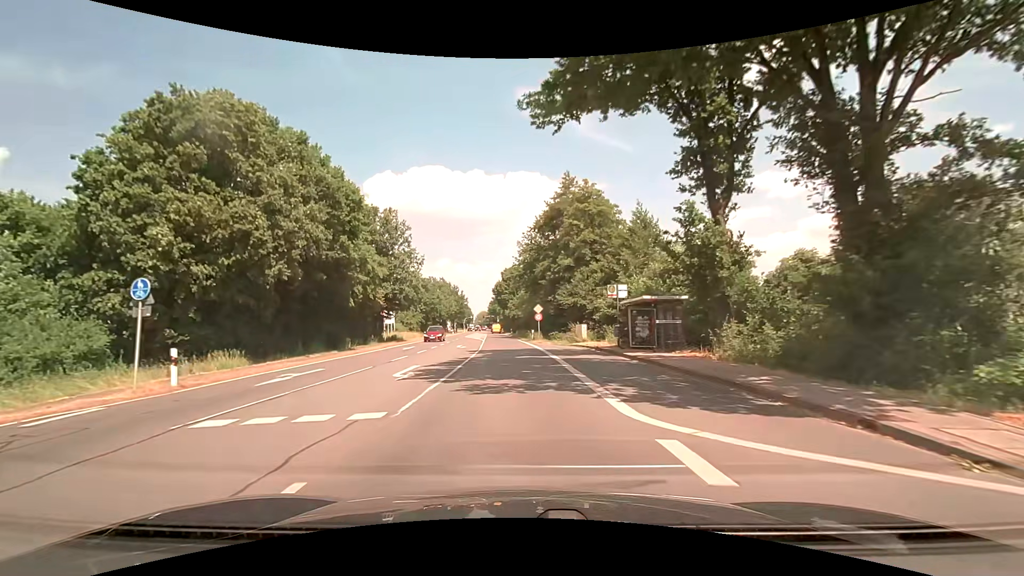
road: secondary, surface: asphalt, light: Day
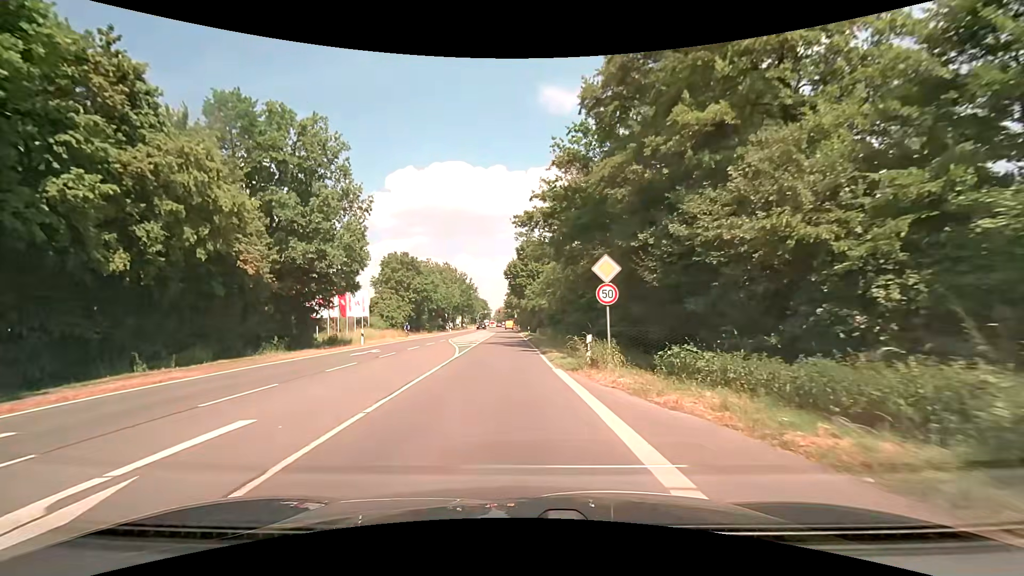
(-0.3, +30.8) m; -2°
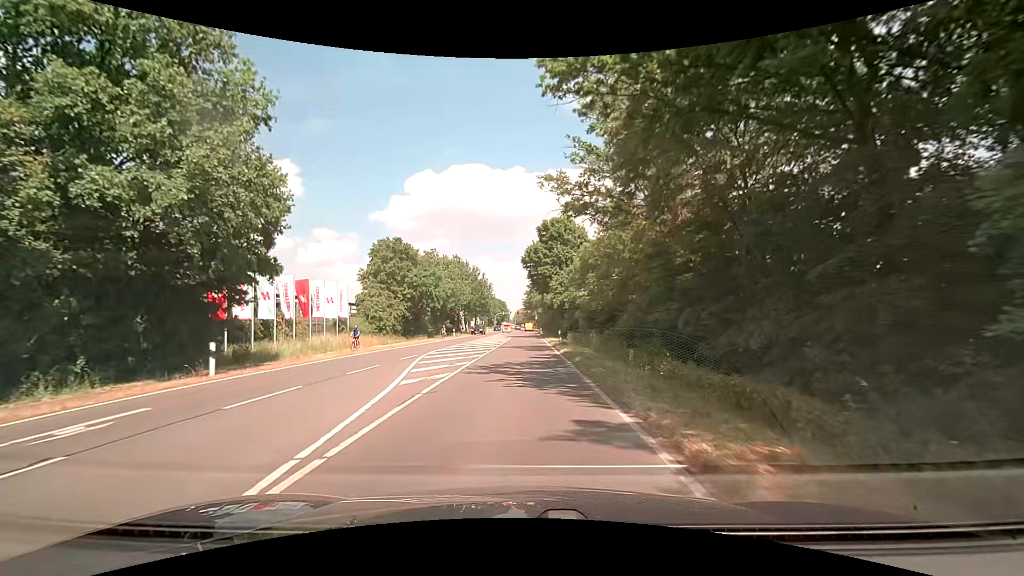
(-0.7, +18.3) m; -4°
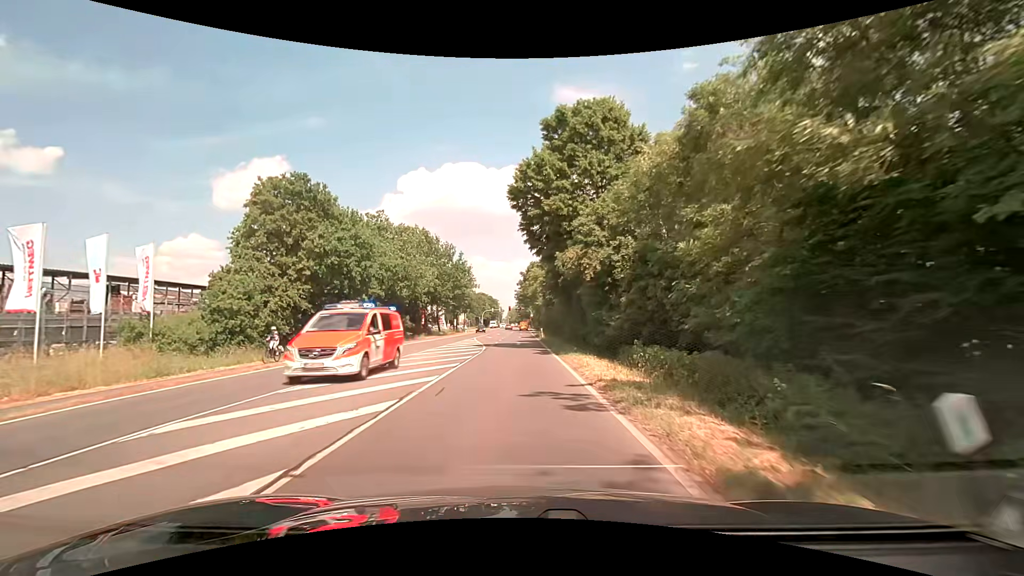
(+0.8, +31.1) m; +2°
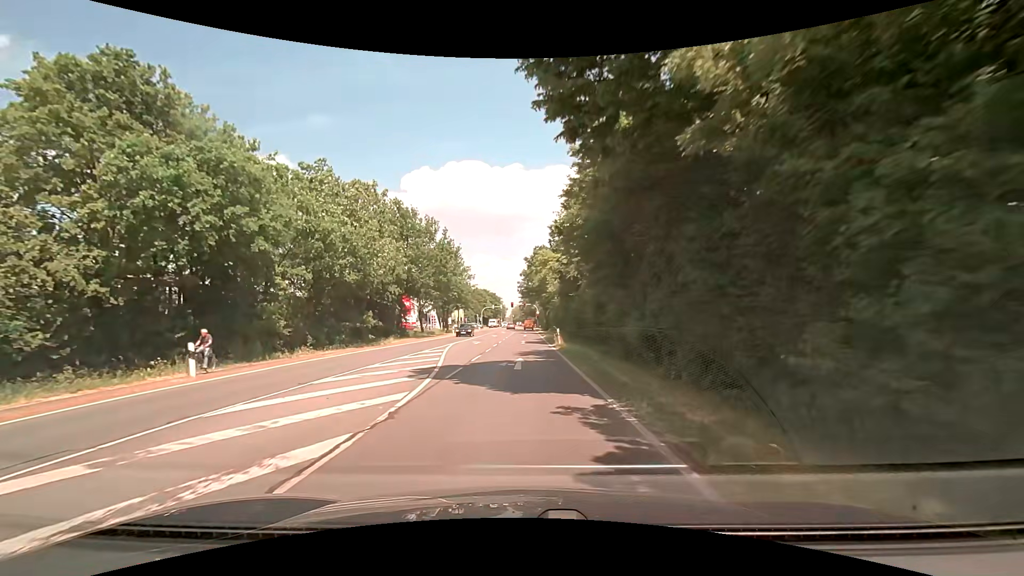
(-0.2, +19.9) m; -1°
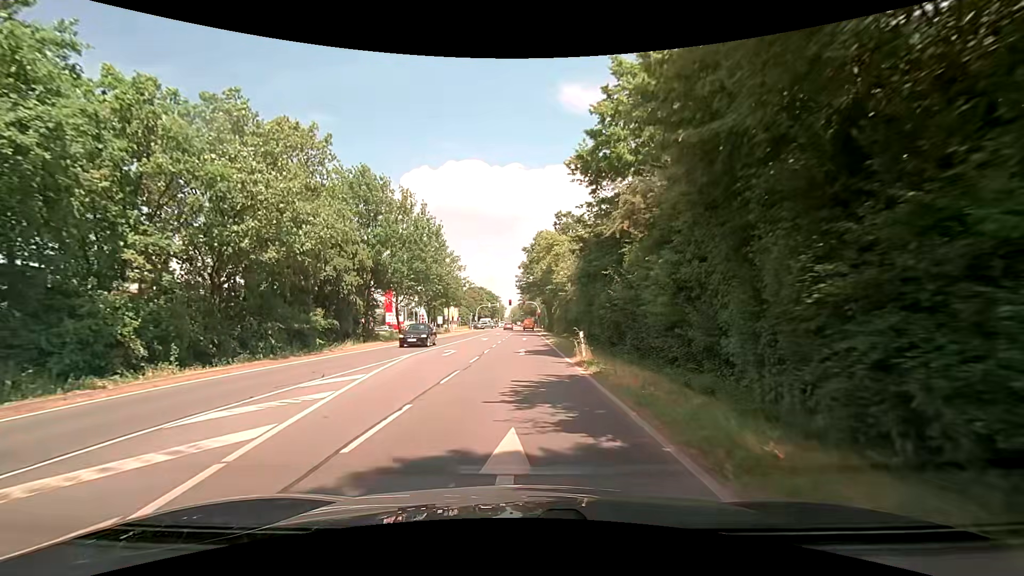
(-0.2, +13.3) m; -1°
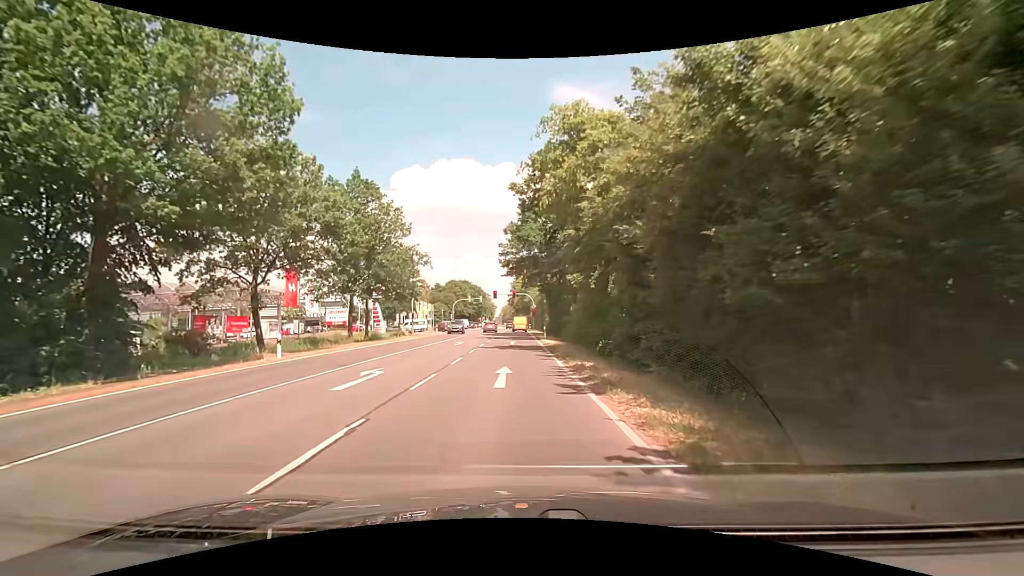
(+0.7, +31.2) m; +1°
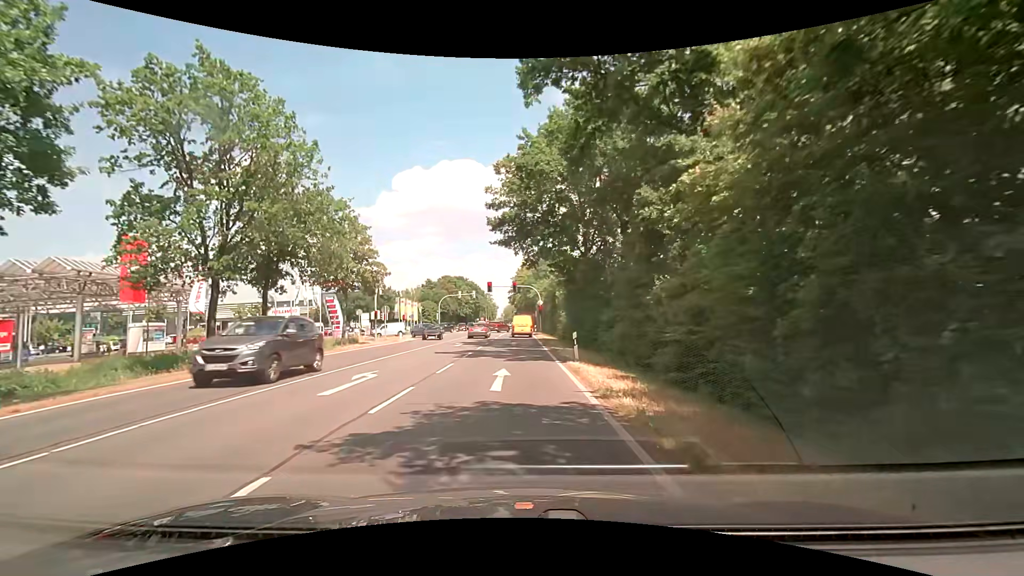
(+0.1, +20.4) m; 0°
